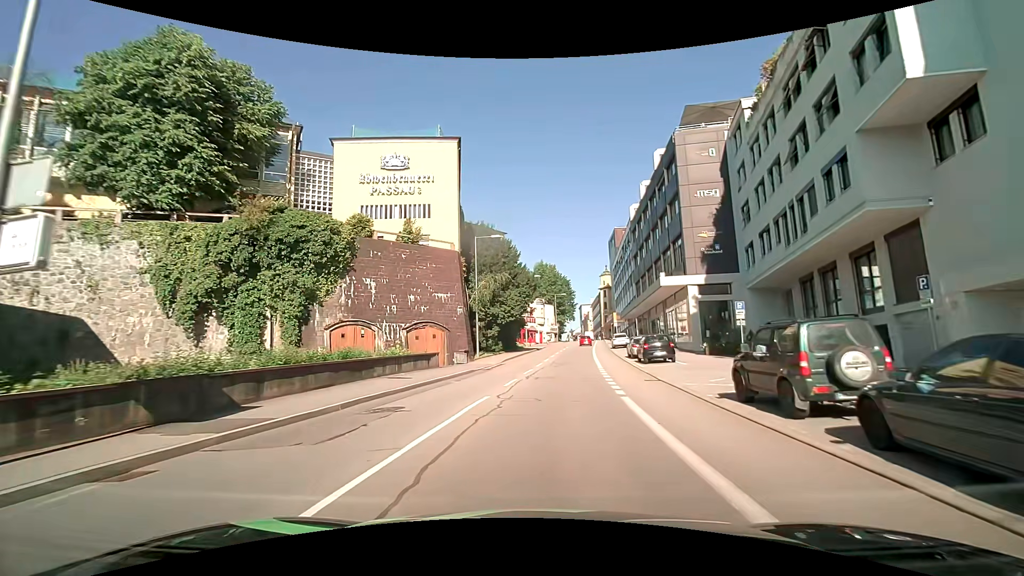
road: tertiary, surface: asphalt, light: Day
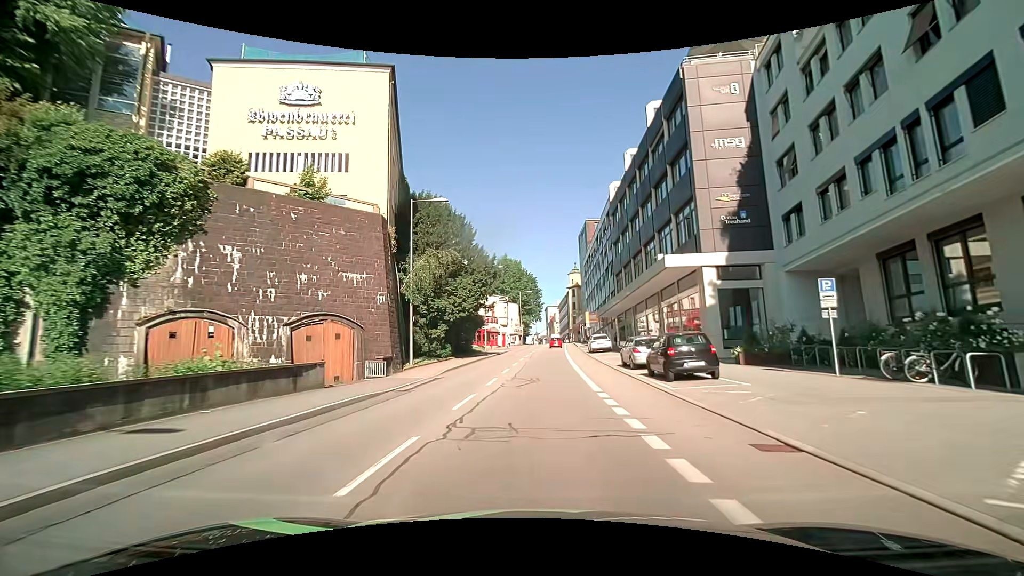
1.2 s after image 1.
(+0.4, +11.3) m; +4°
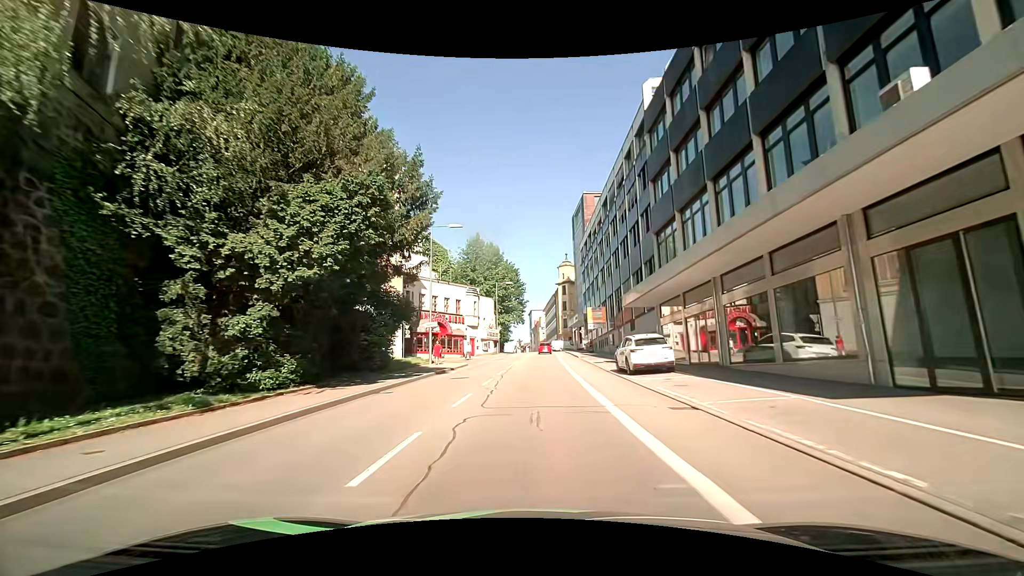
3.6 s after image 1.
(+0.4, +23.7) m; +3°
(0, +10) (0, +20) (-1, +30) (-1, +40) (-1, +50) (-1, +60) (-1, +70) (-1, +80) (-2, +90) (-2, +100) m
